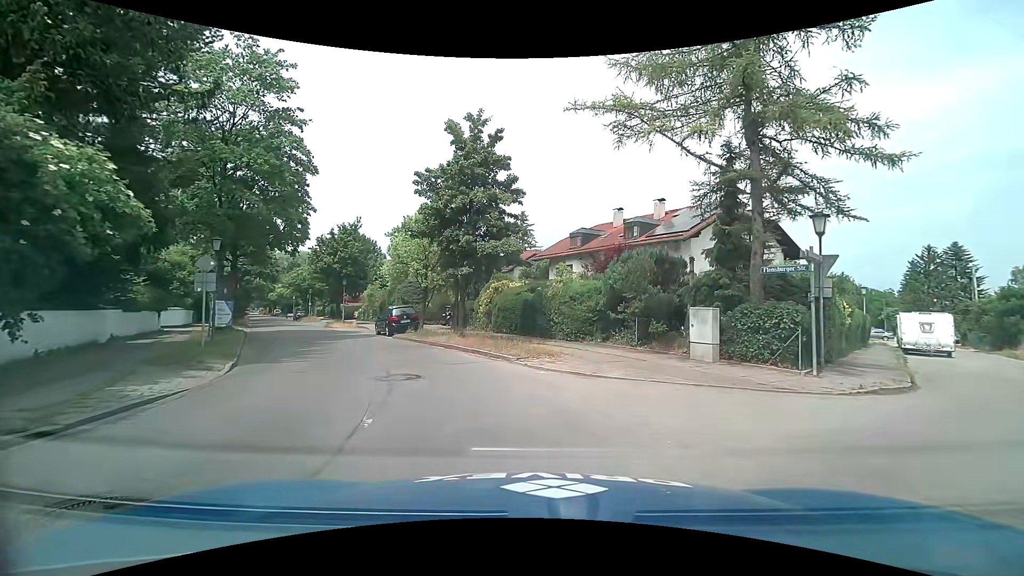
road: tertiary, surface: asphalt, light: Day
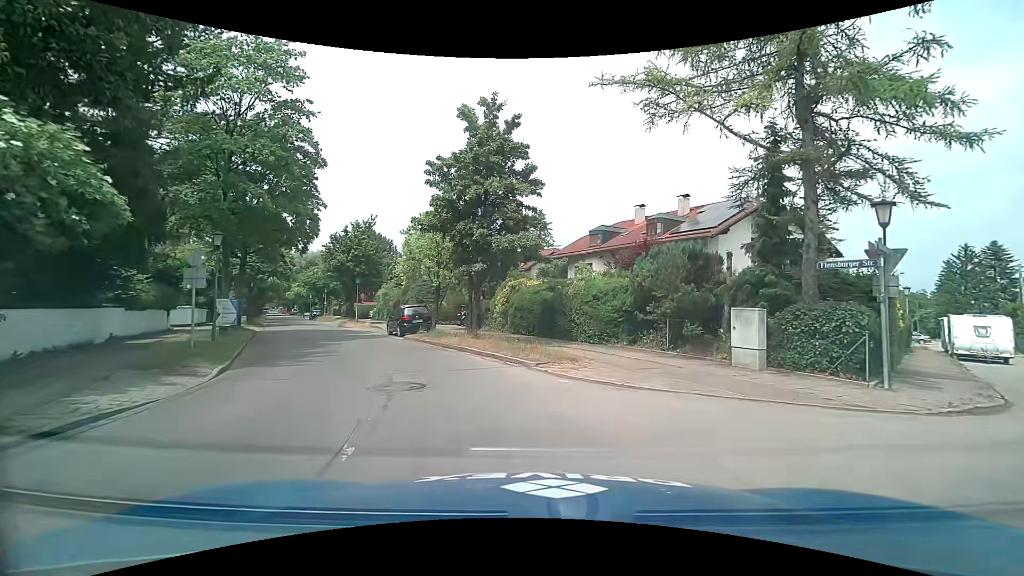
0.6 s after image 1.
(0.0, +1.5) m; -3°
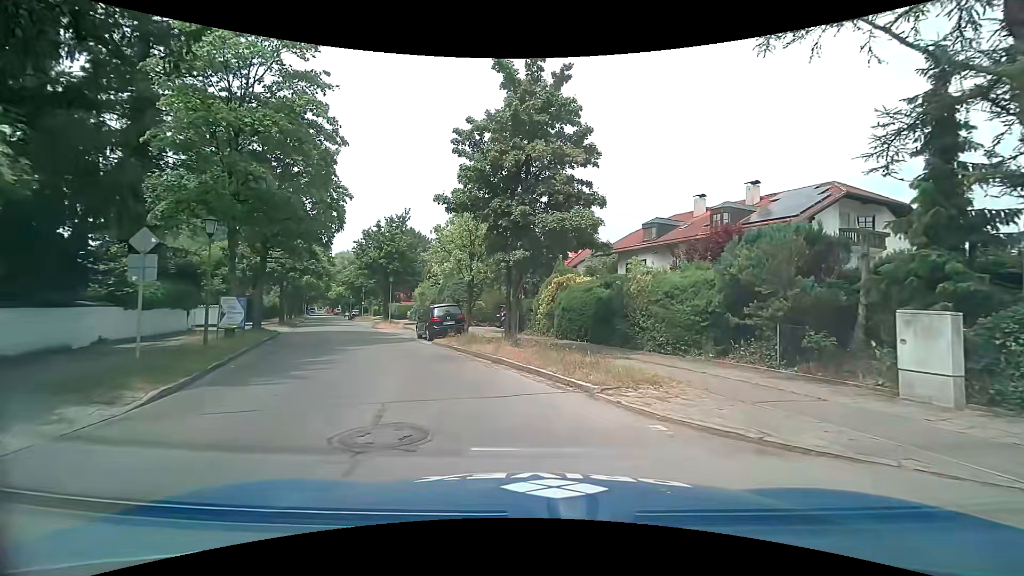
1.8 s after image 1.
(-0.2, +3.8) m; -5°
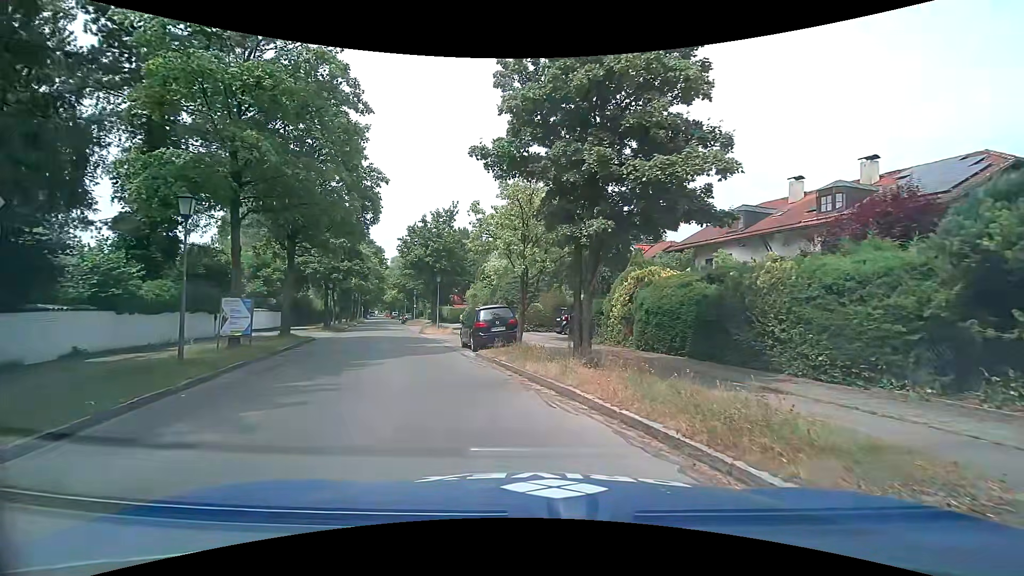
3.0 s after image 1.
(-0.3, +4.7) m; -6°
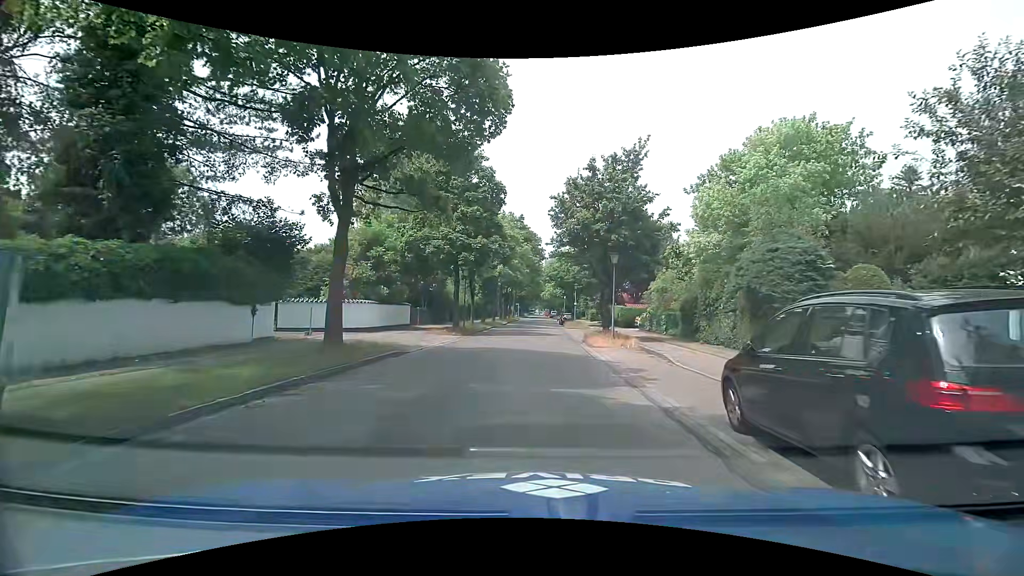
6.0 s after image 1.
(-2.8, +13.8) m; -19°
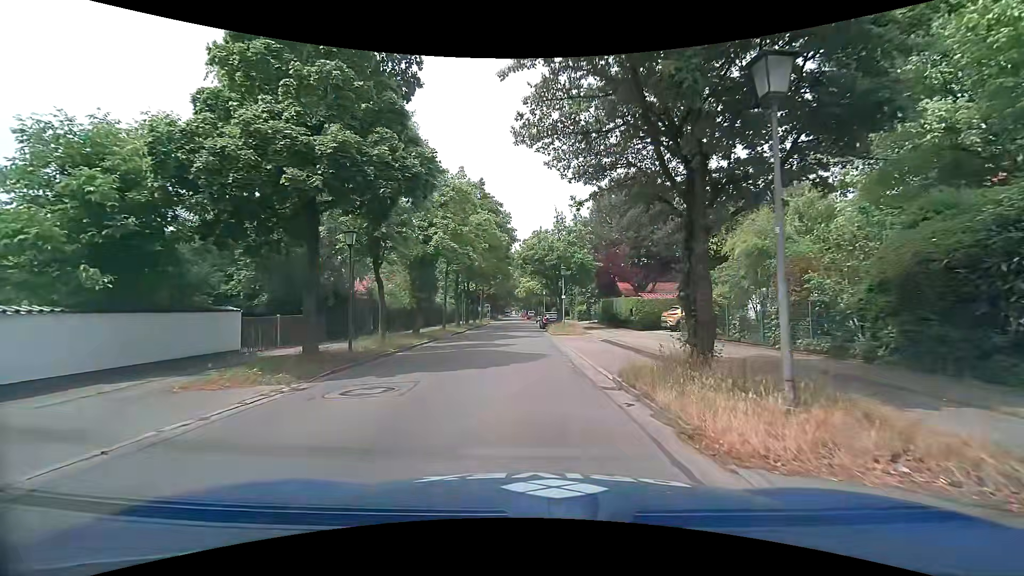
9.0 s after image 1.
(+0.8, +17.5) m; +3°
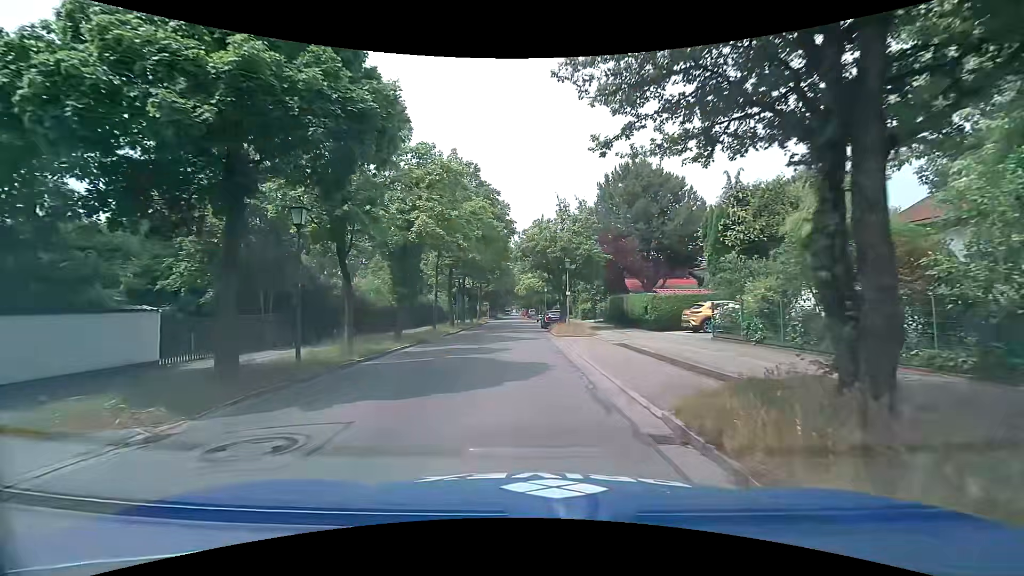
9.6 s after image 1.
(0.0, +3.8) m; 0°
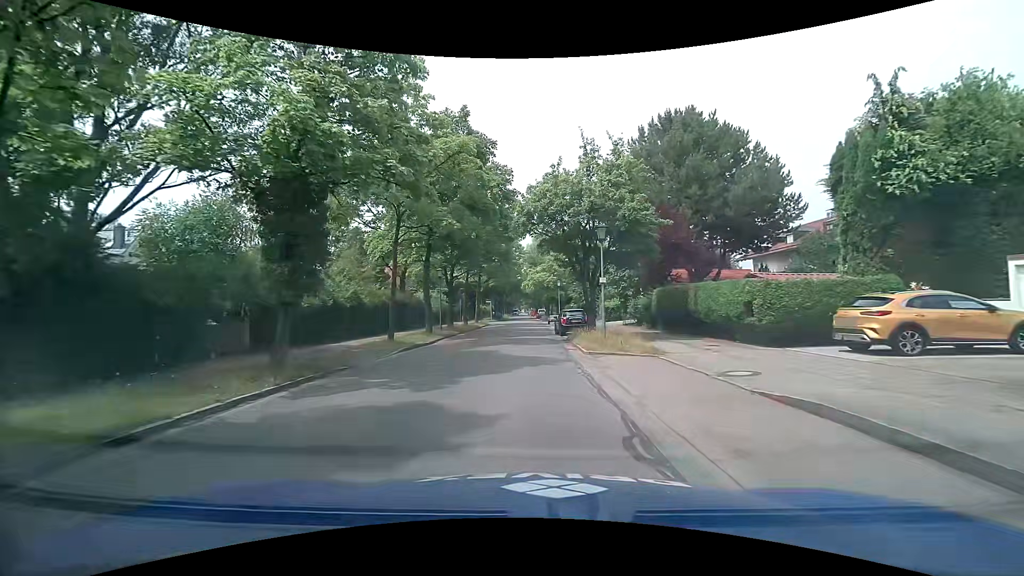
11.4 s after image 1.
(0.0, +11.8) m; -1°
(0, +10) (0, +20) (0, +30) (0, +40) (-1, +50) (-1, +60) (-1, +70) (-1, +80) (-1, +90) (-1, +100) m
